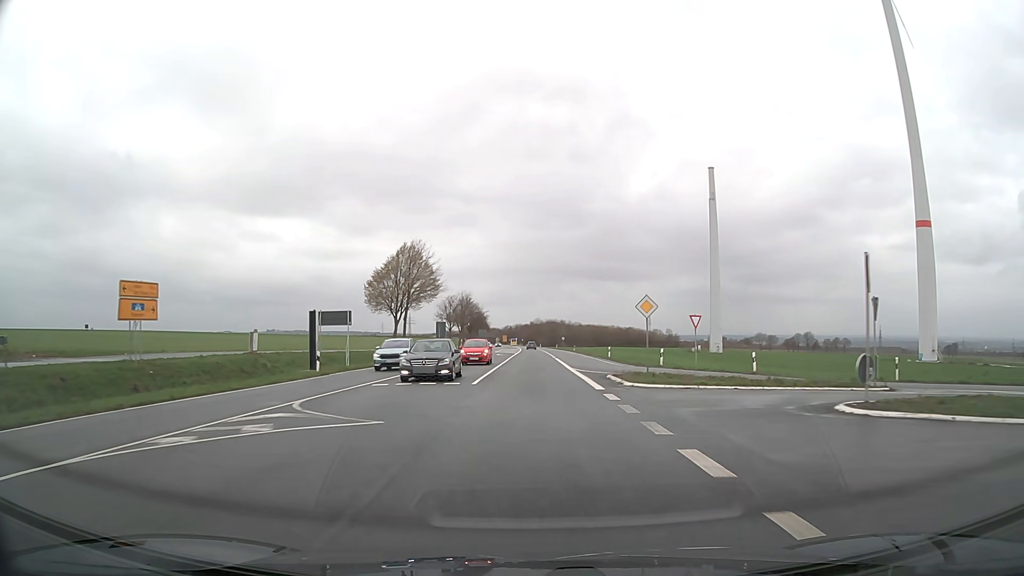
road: primary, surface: asphalt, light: Day
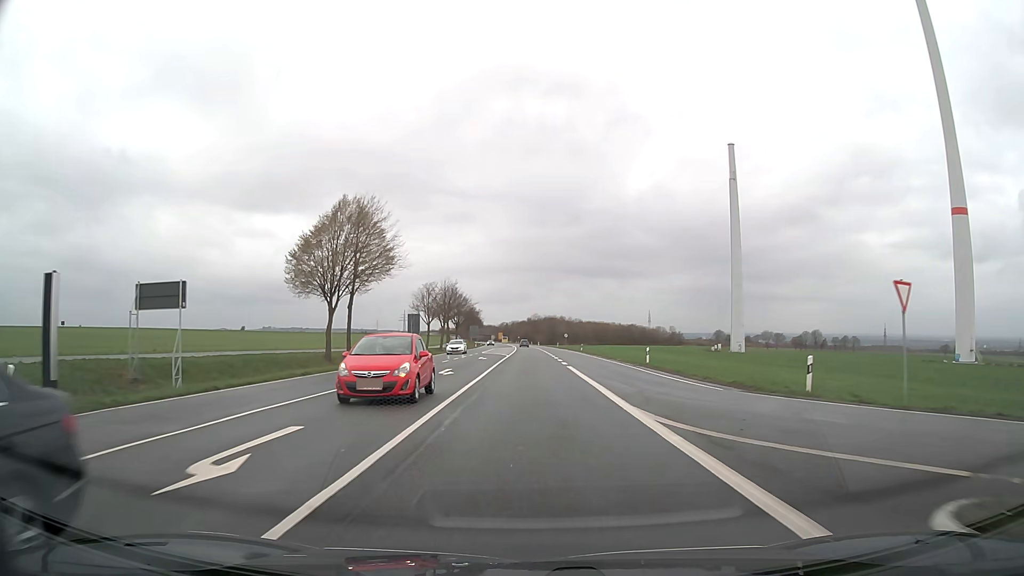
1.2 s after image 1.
(0.0, +21.4) m; 0°
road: trunk
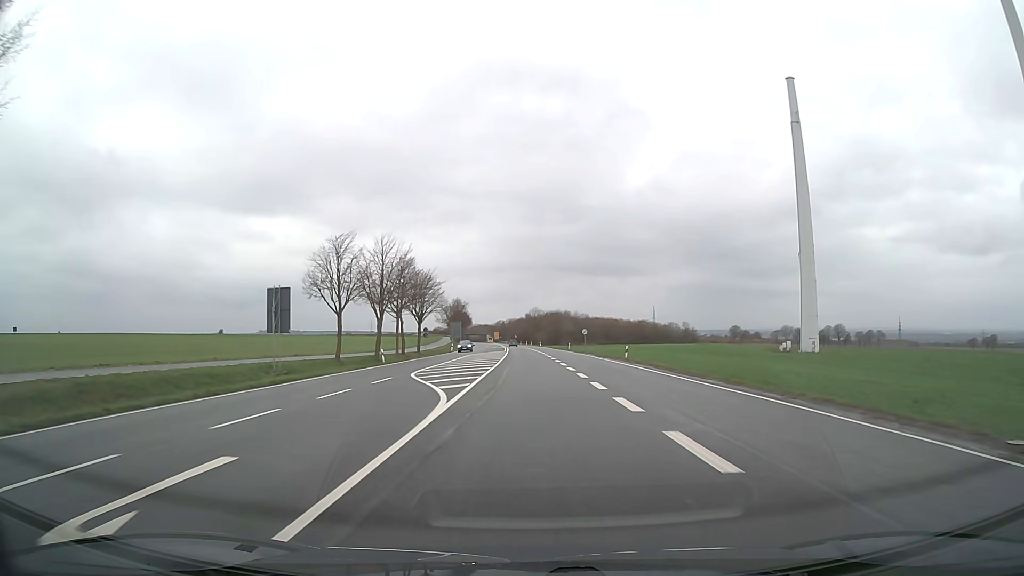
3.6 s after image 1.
(+0.1, +42.9) m; 0°
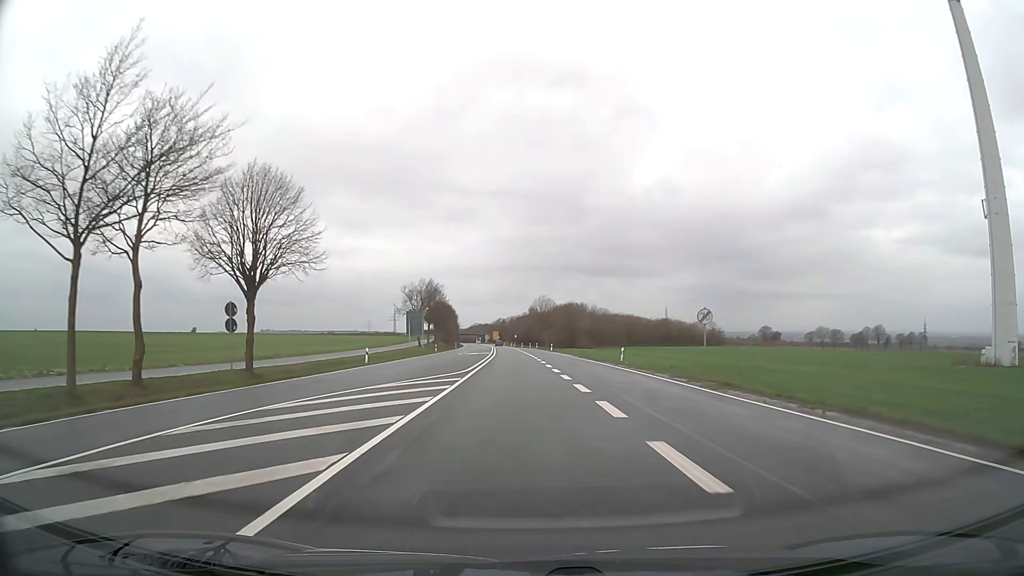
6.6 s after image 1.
(0.0, +54.0) m; 0°
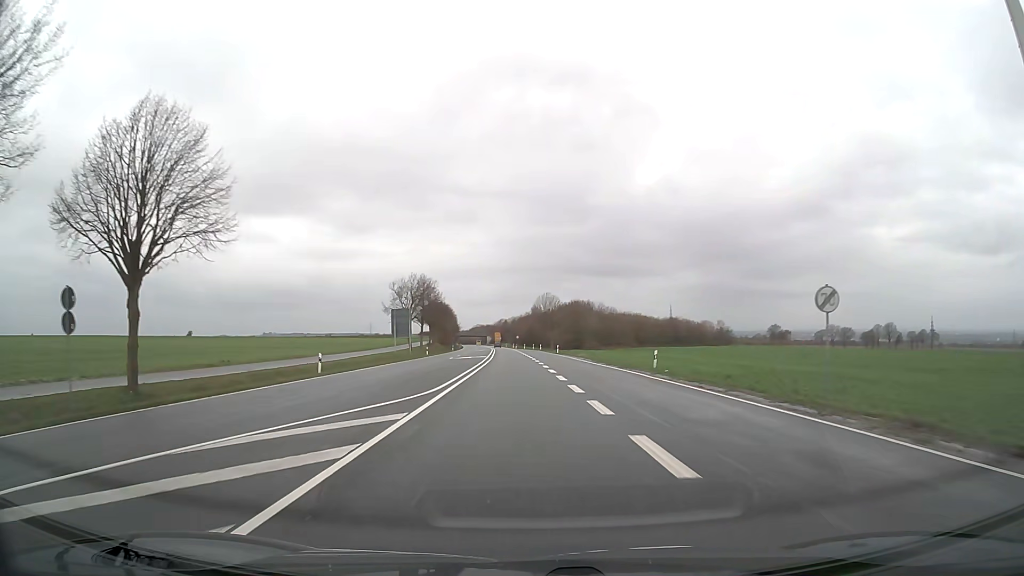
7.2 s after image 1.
(0.0, +11.2) m; -1°
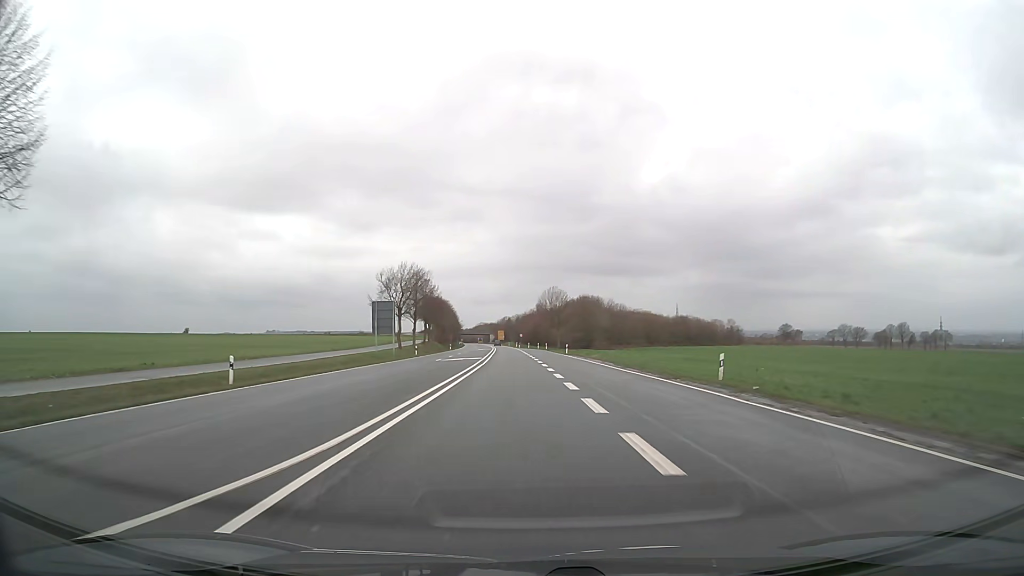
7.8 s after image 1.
(0.0, +11.5) m; 0°
(0, +10) (0, +20) (0, +30) (-1, +40) (-1, +50) (-1, +60) (-2, +70) (-2, +80) (-3, +90) (-3, +100) m
